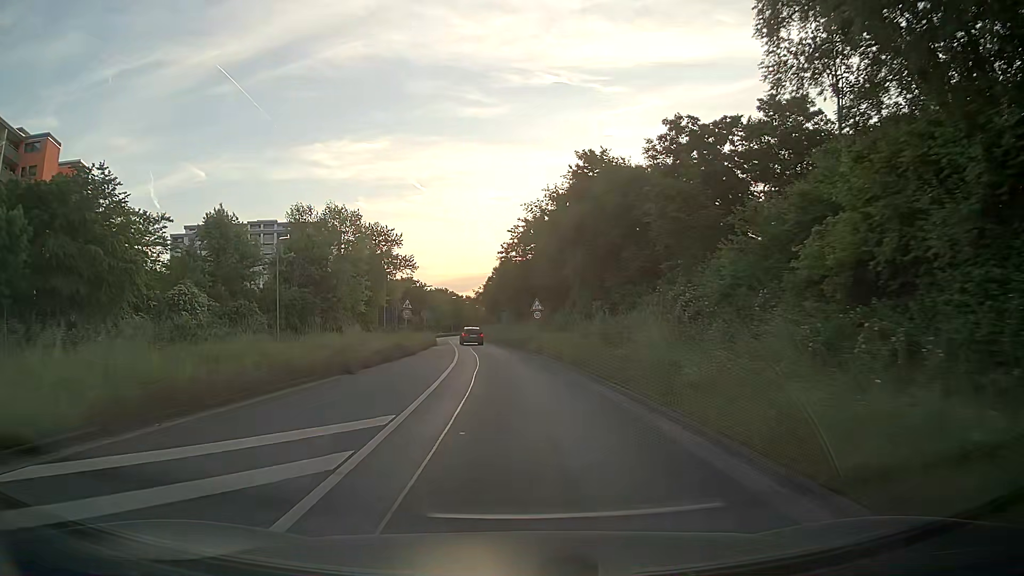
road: primary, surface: asphalt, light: Day
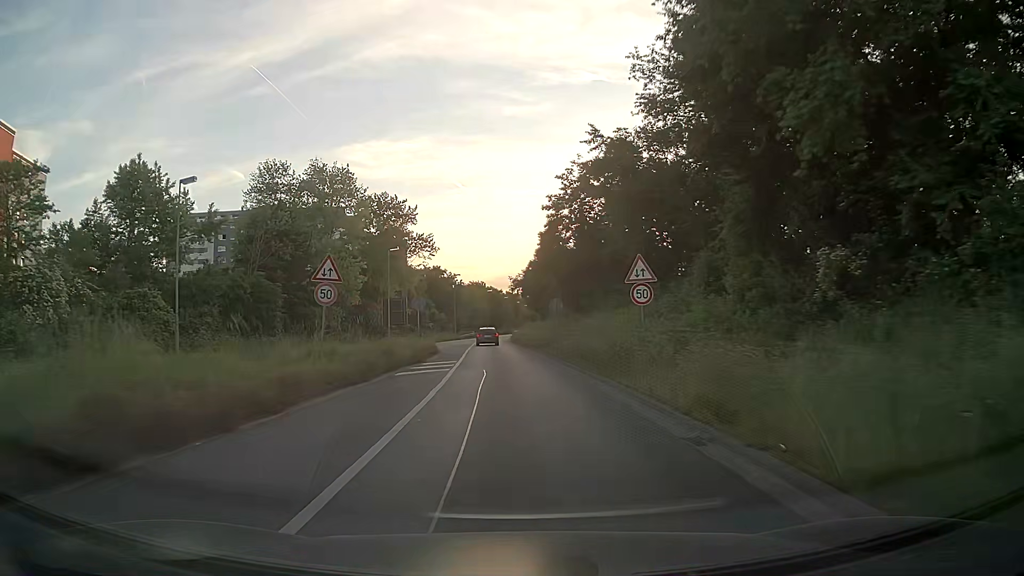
(-0.9, +25.2) m; -4°
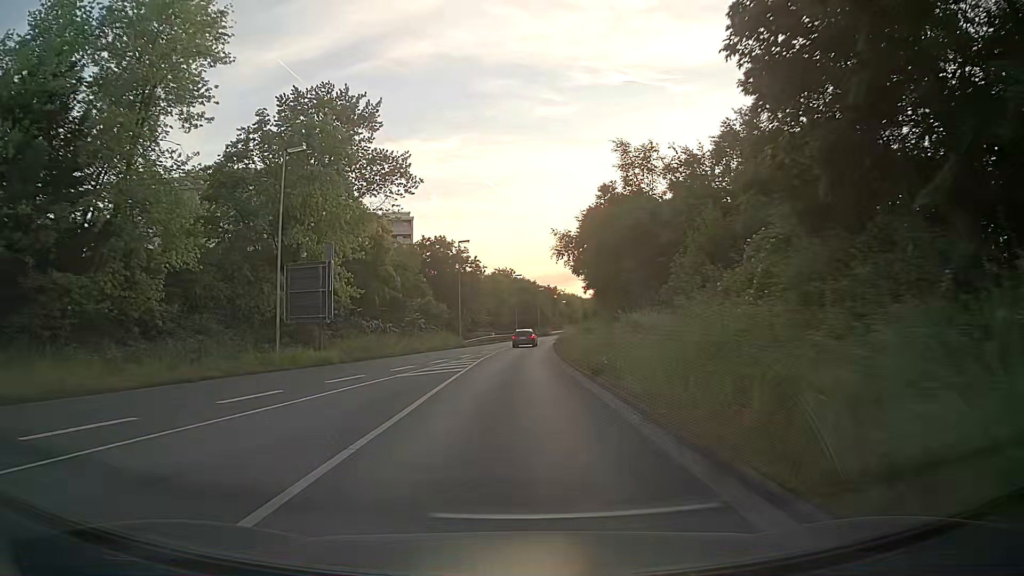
(-1.0, +40.9) m; -3°
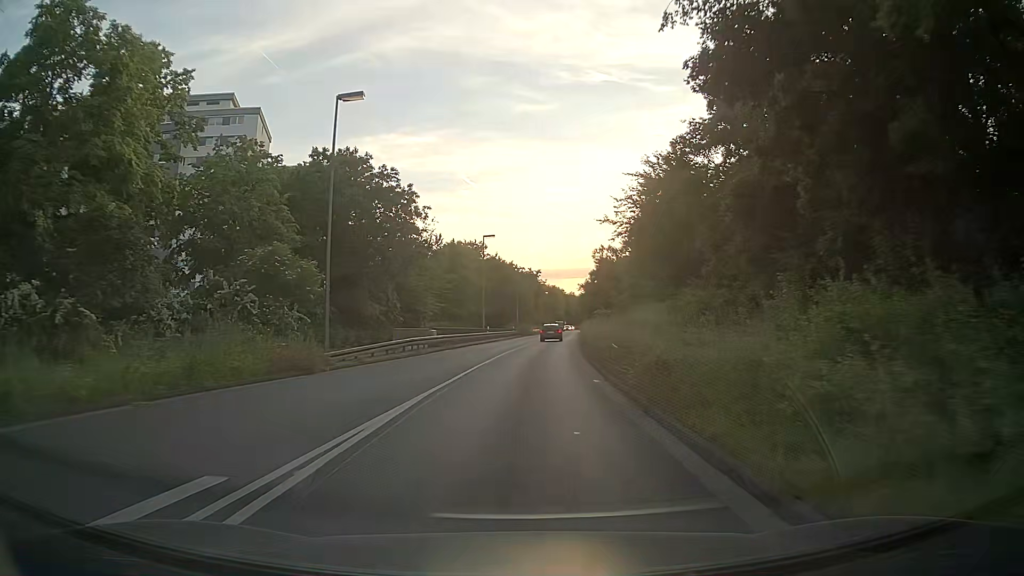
(+0.3, +40.5) m; +2°
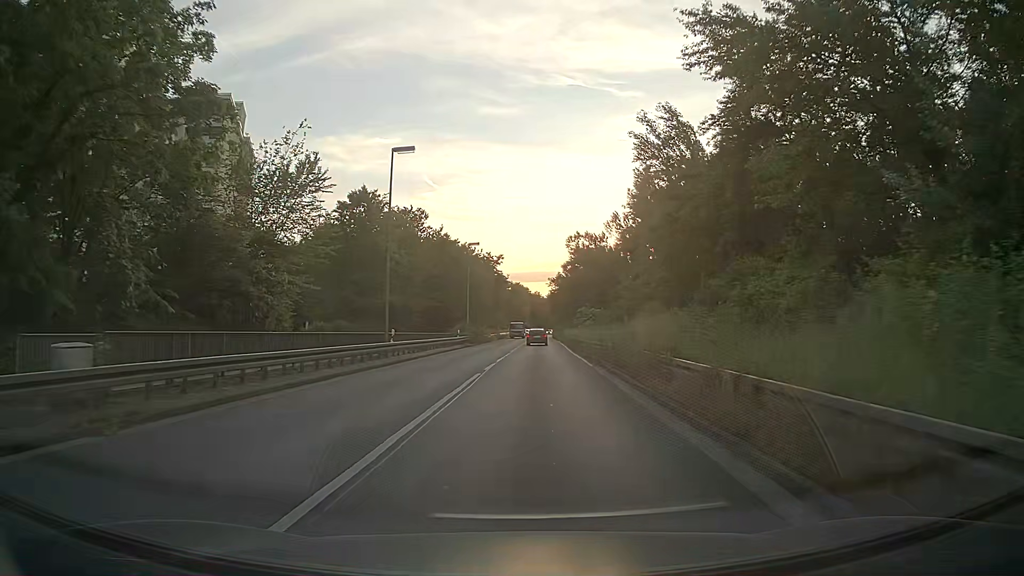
(+1.2, +31.8) m; +4°
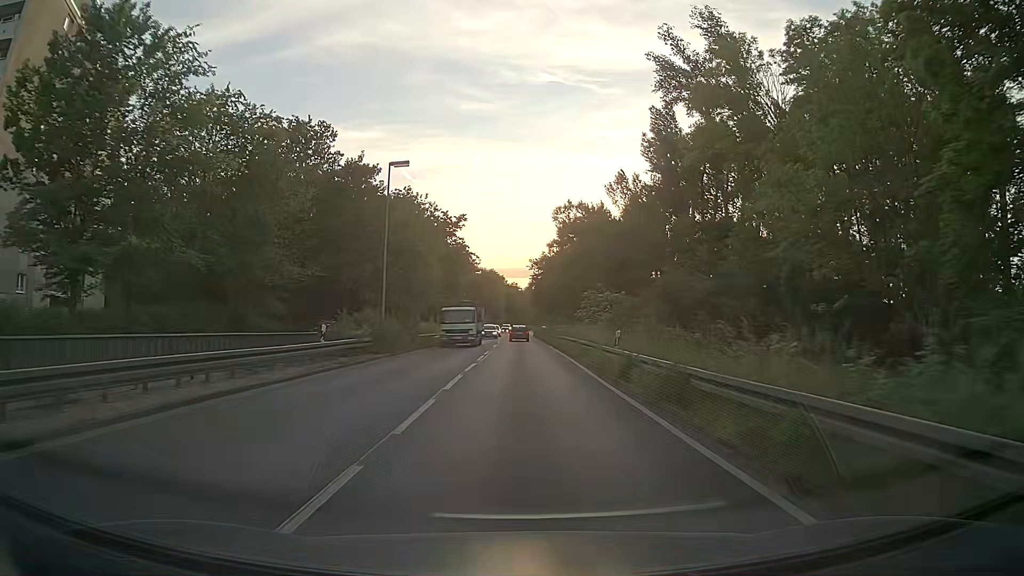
(+0.8, +31.7) m; +2°
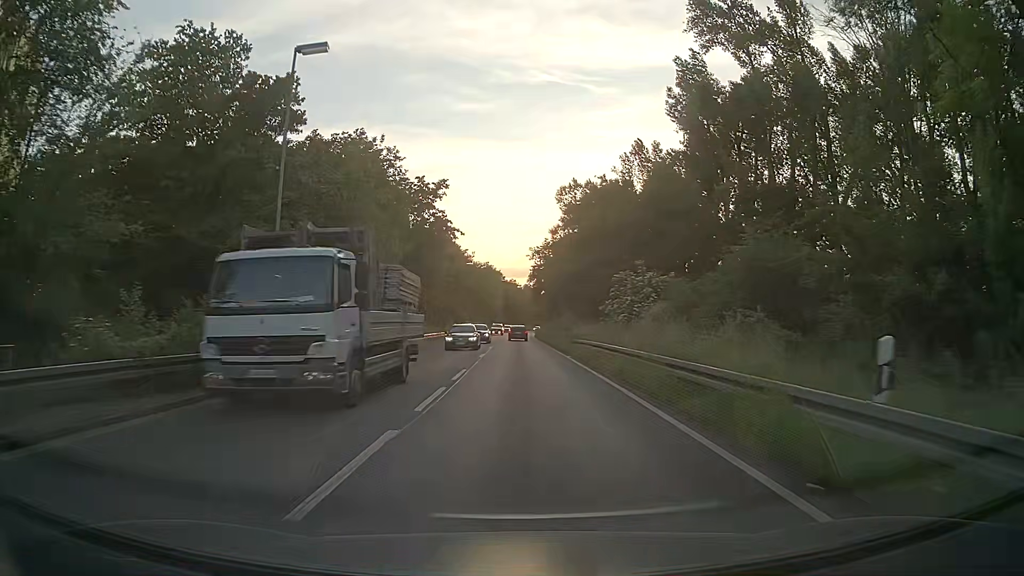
(-0.1, +15.9) m; 0°
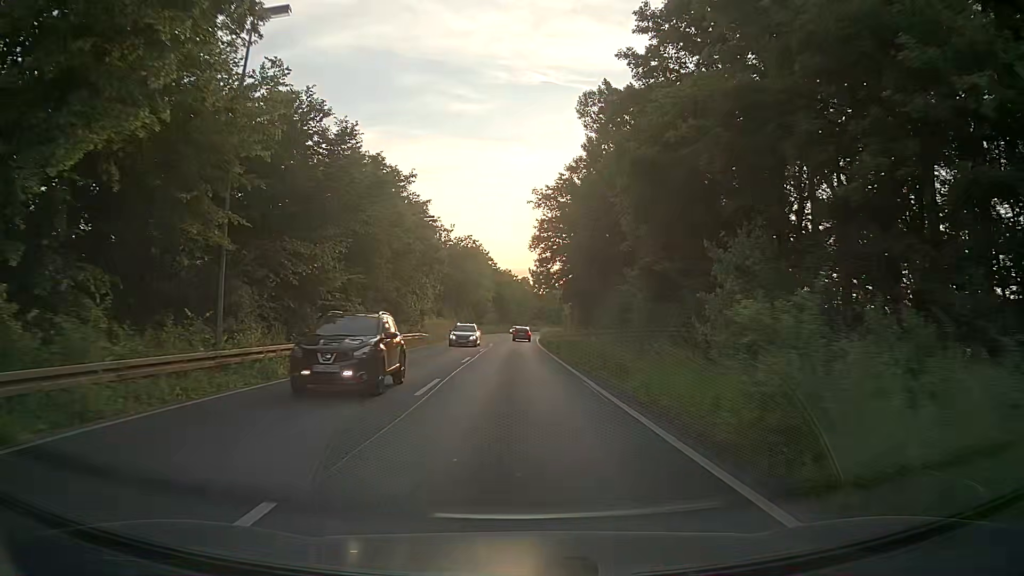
(+0.2, +39.8) m; 0°
(0, +10) (0, +20) (0, +30) (0, +40) (0, +50) (0, +60) (+1, +70) (+1, +80) (+1, +90) (+2, +100) m
